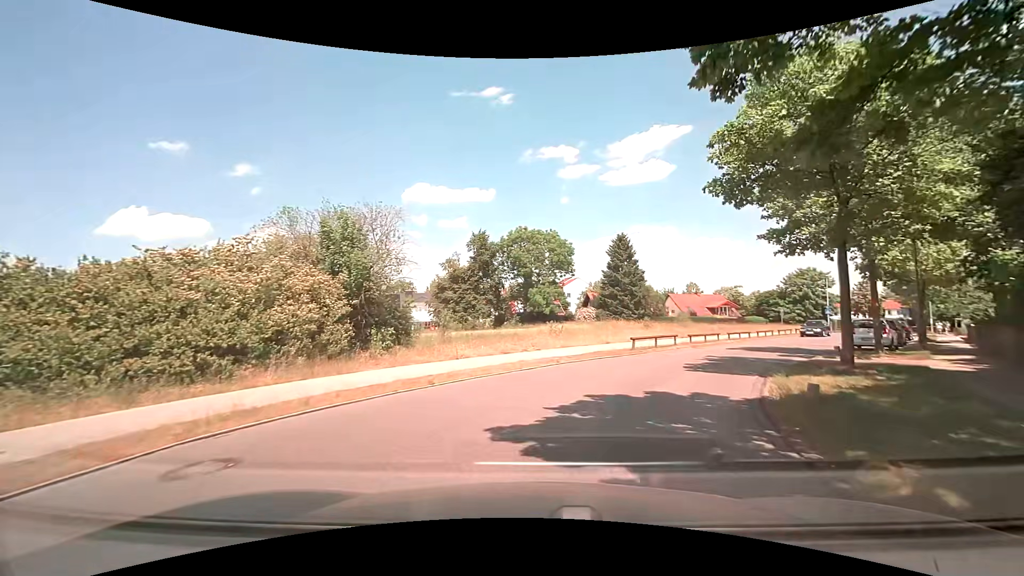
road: residential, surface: asphalt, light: Day
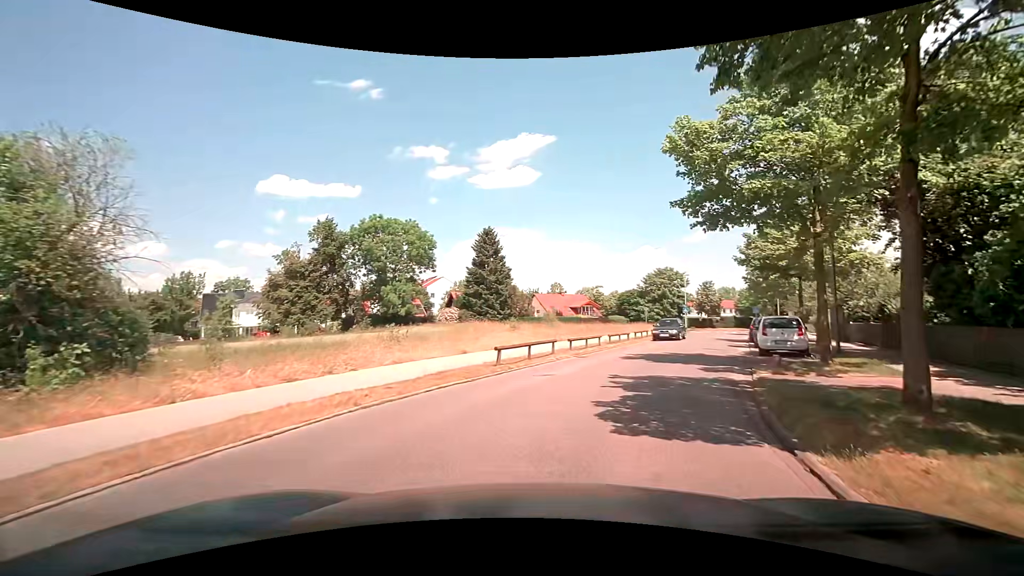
(+1.0, +7.7) m; +16°
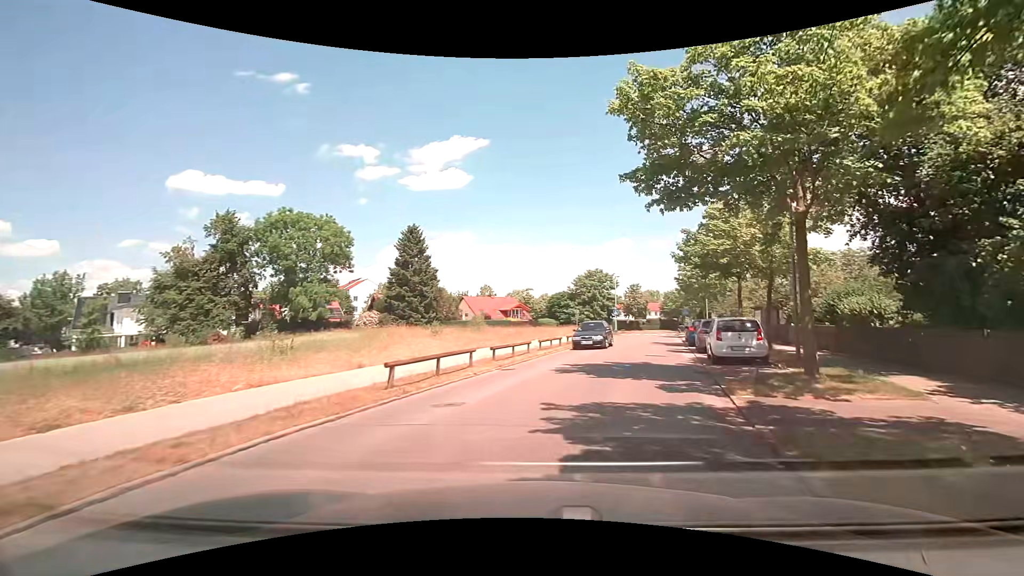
(+0.2, +3.8) m; +7°
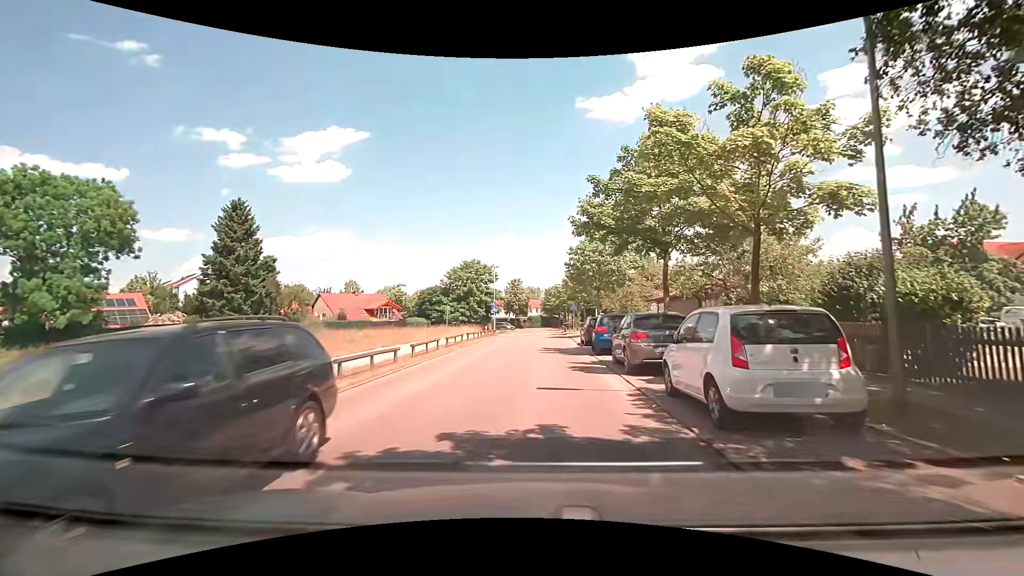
(+1.6, +10.7) m; +14°
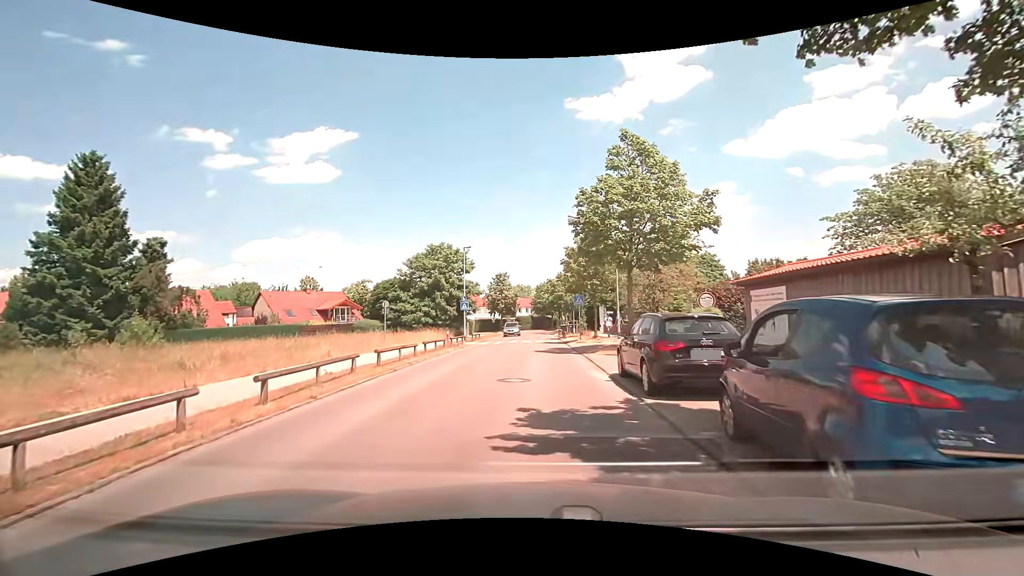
(+0.1, +15.8) m; -1°
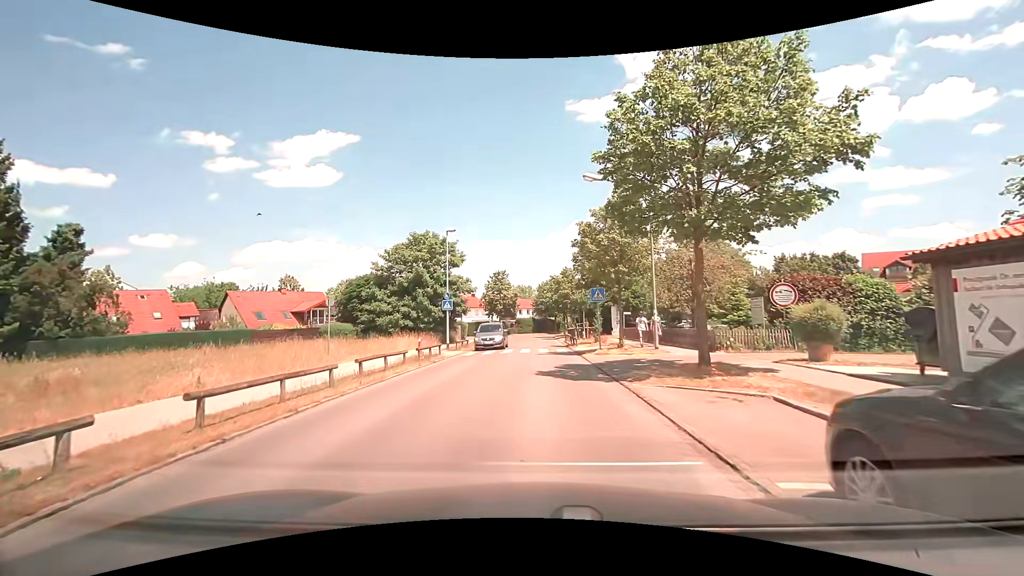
(+0.1, +8.4) m; +1°
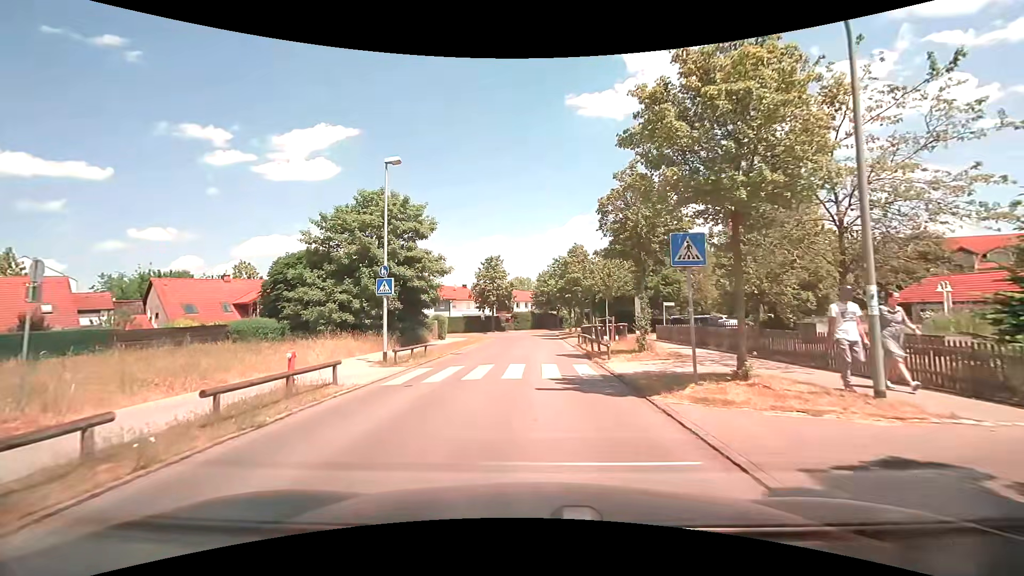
(-0.1, +13.0) m; -1°
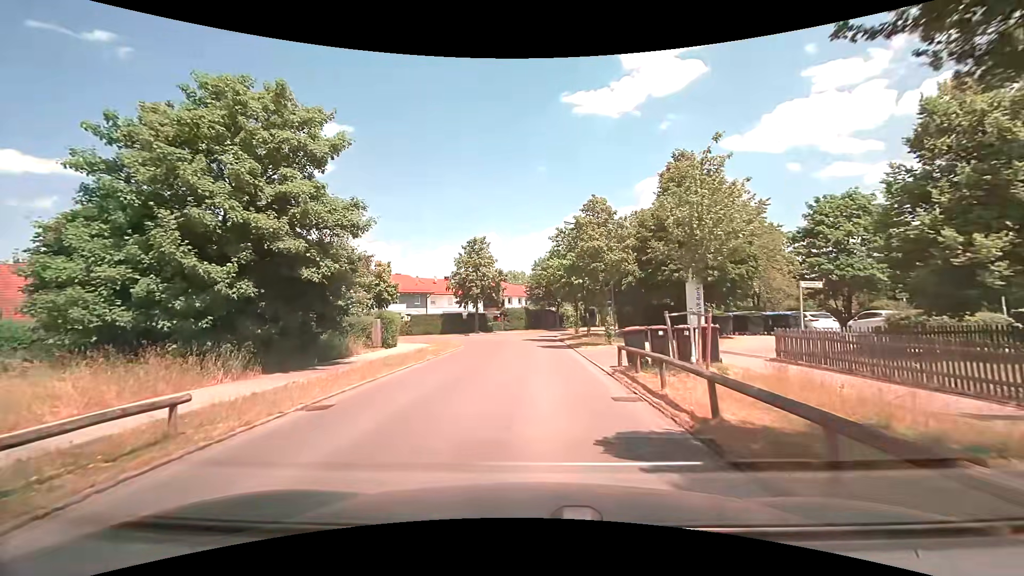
(+0.1, +14.7) m; +1°
(0, +10) (0, +20) (0, +30) (-2, +40) (-7, +48) (-16, +53) (-25, +58) (-33, +64) (-41, +69) (-49, +75) m
